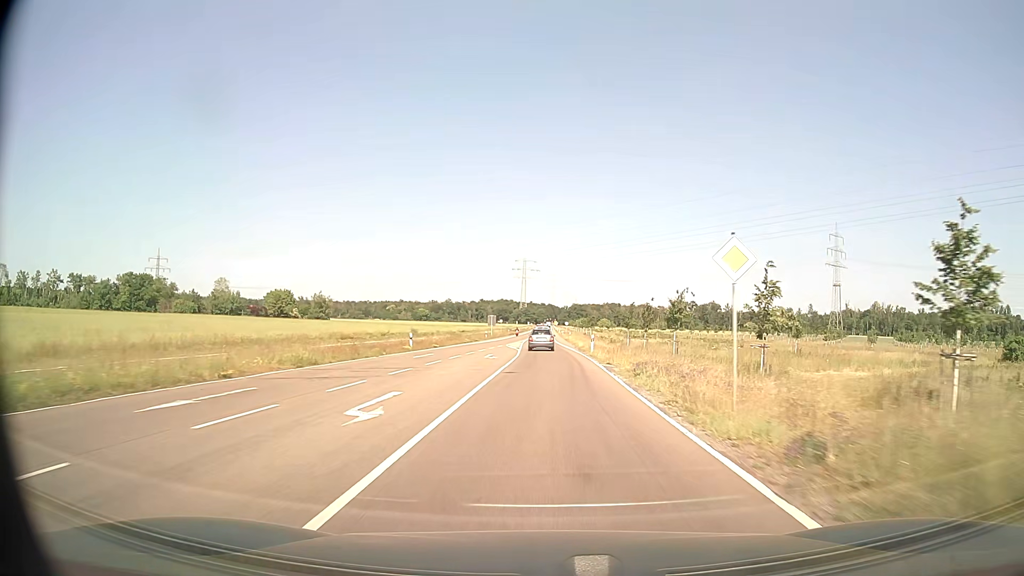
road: secondary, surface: asphalt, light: Day
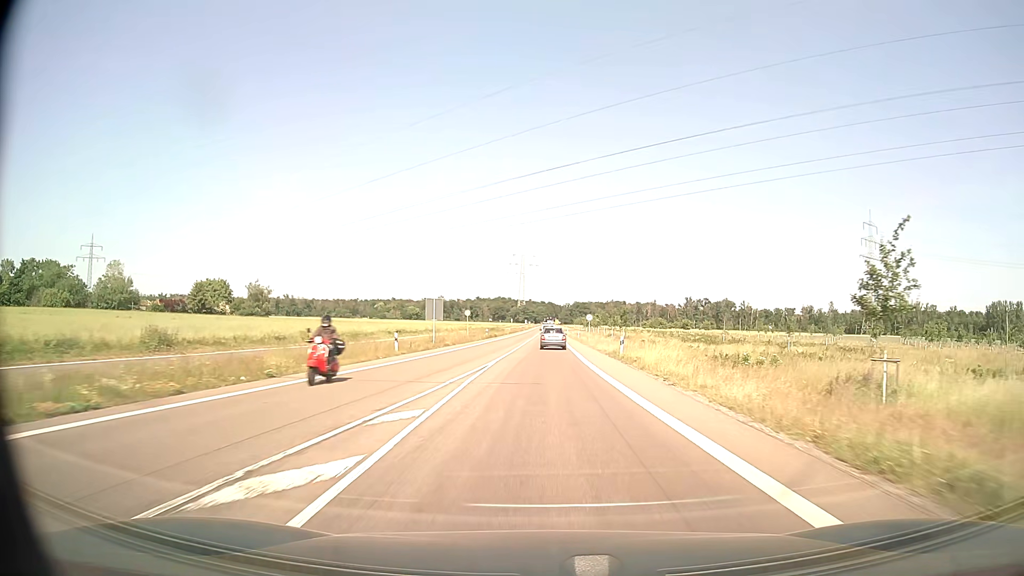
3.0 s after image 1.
(-0.2, +58.8) m; 0°
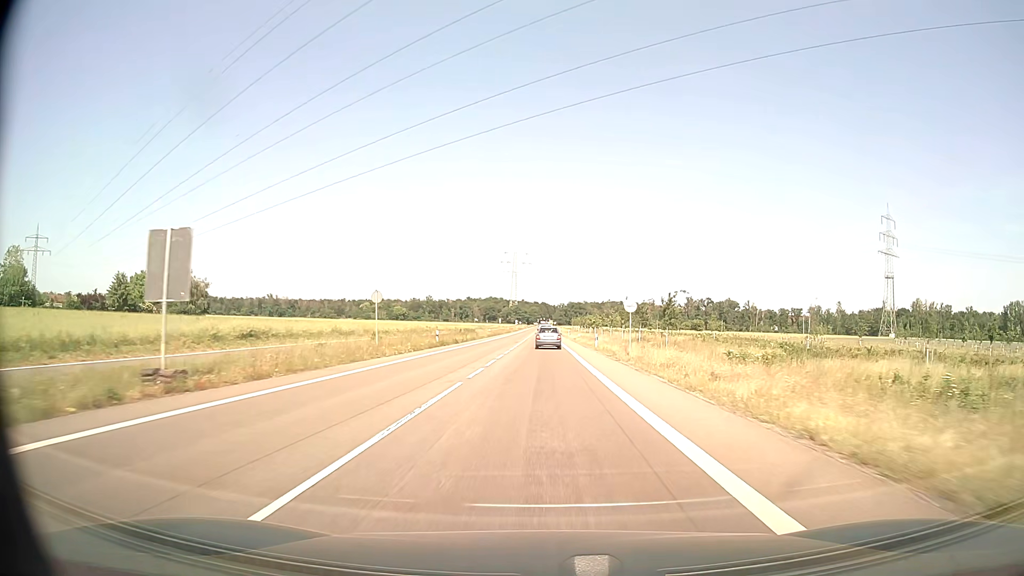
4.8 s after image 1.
(+0.2, +35.9) m; +1°
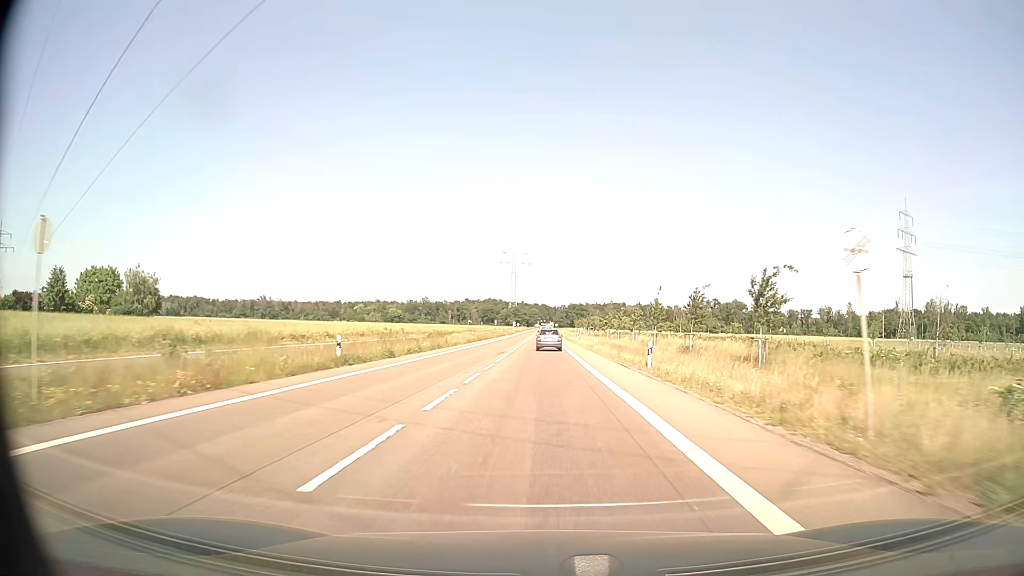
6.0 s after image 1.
(0.0, +24.2) m; 0°
